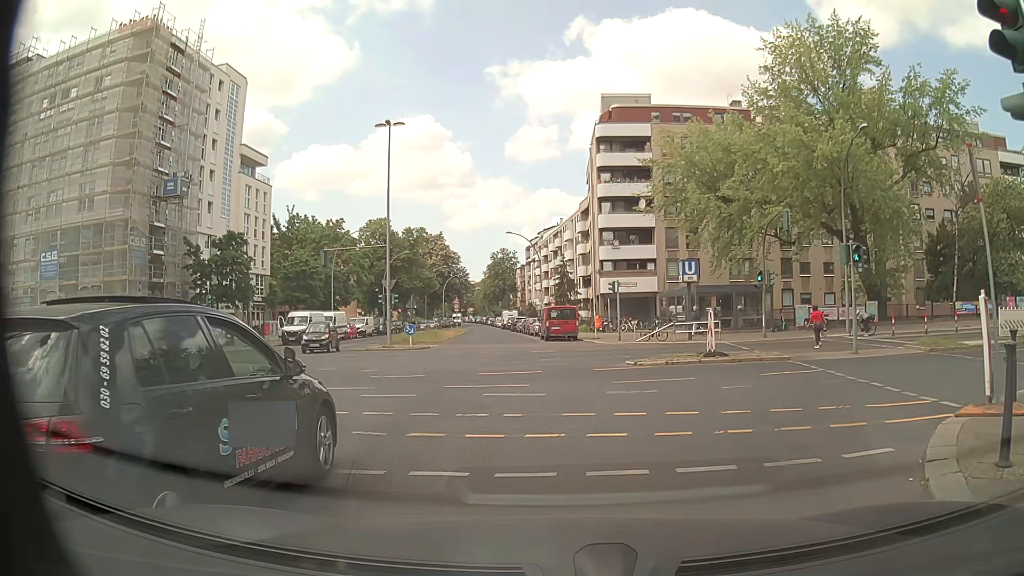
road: tertiary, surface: asphalt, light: Day
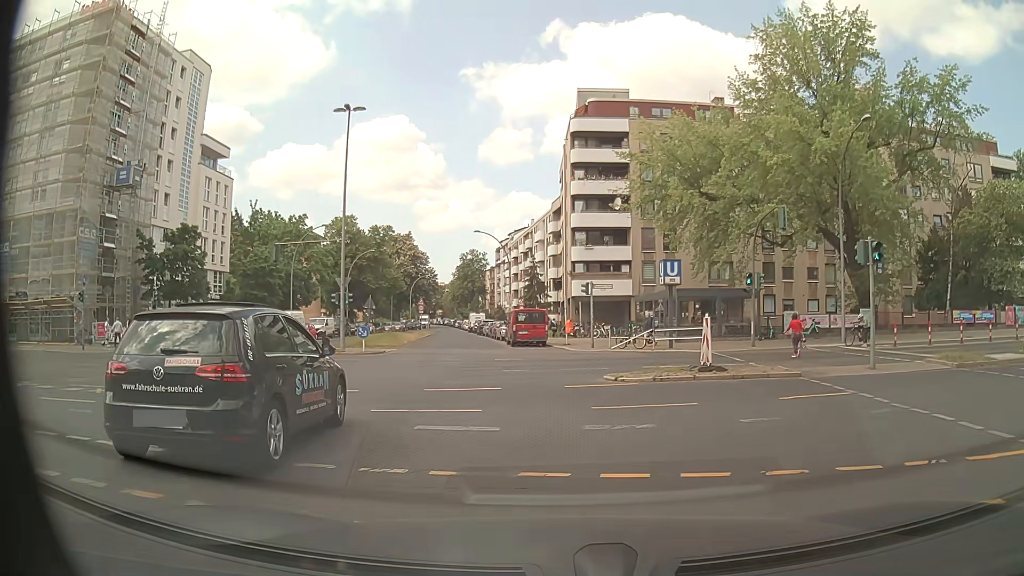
(+0.1, +3.2) m; +1°
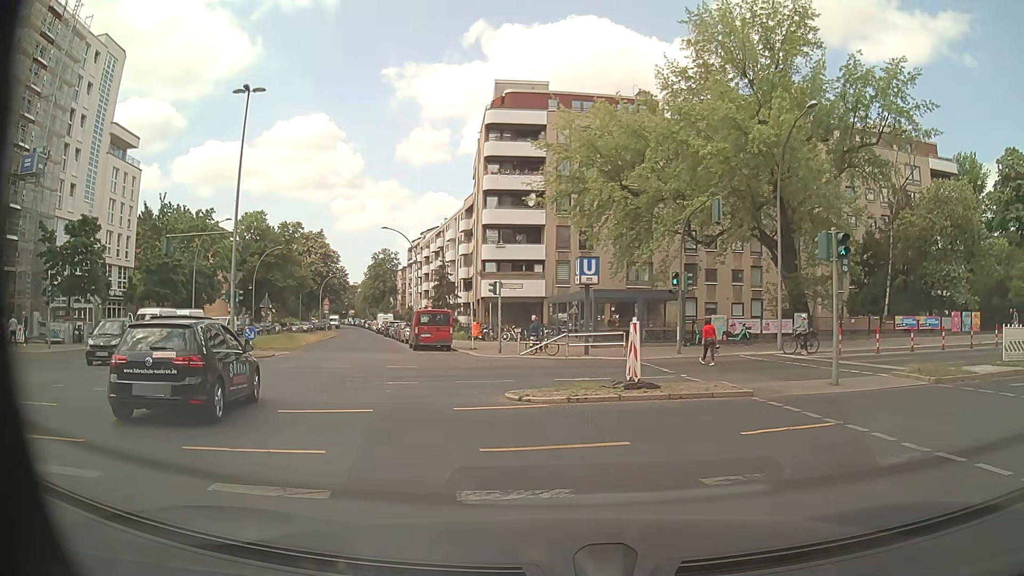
(+0.3, +3.0) m; +9°
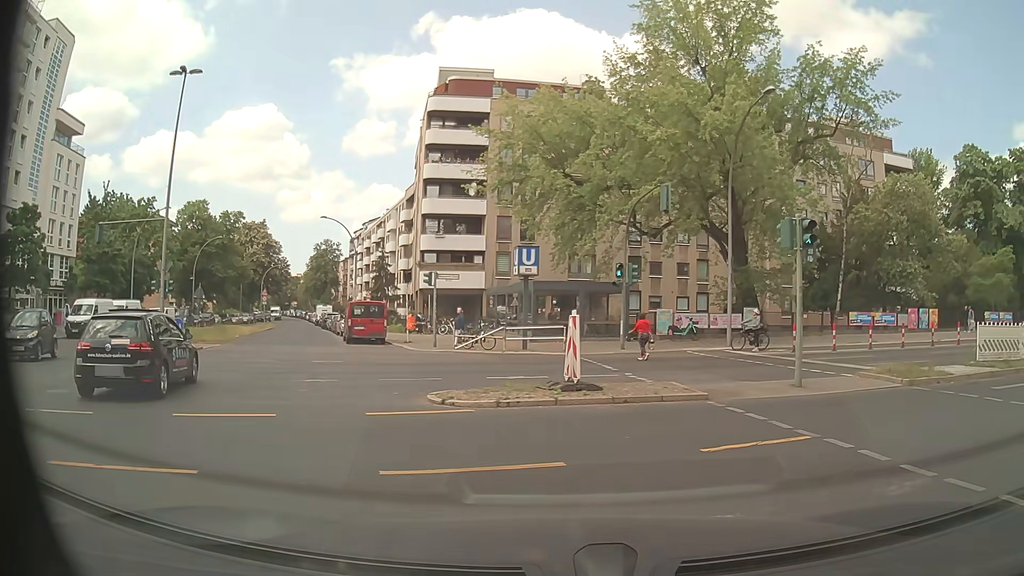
(0.0, +1.4) m; +6°
